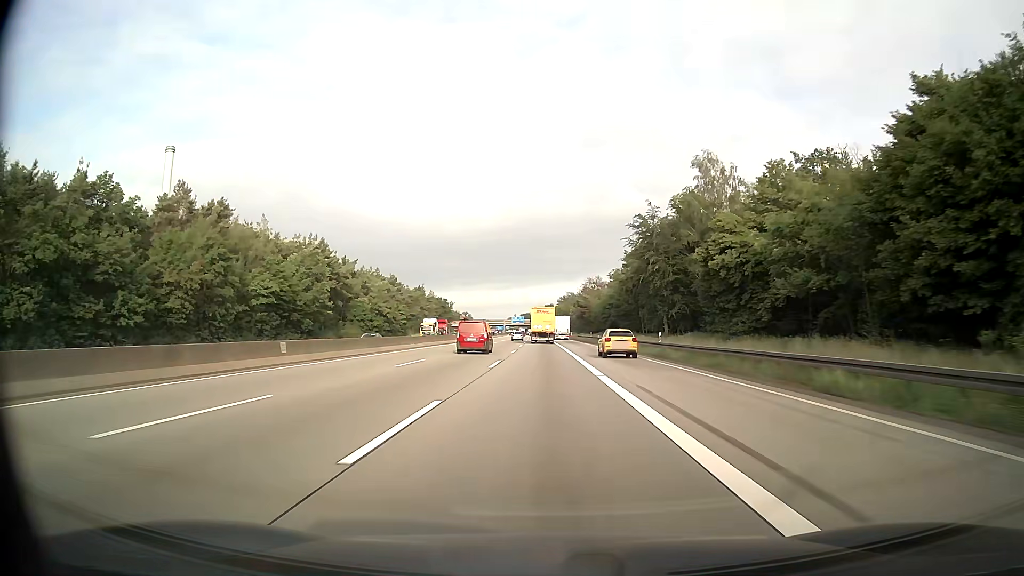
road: motorway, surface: asphalt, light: Day
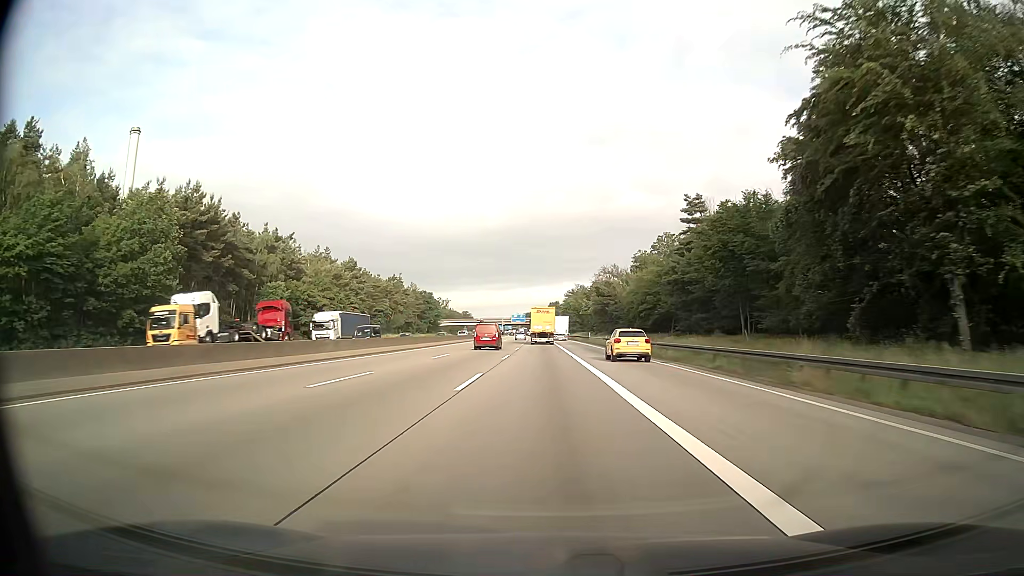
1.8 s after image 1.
(-0.1, +45.9) m; 0°
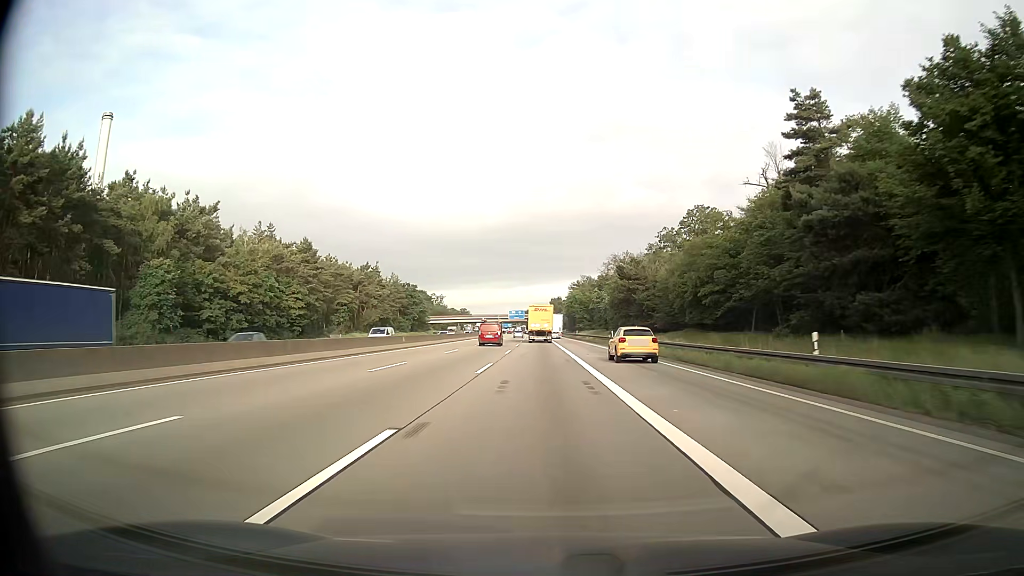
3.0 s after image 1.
(0.0, +30.1) m; 0°
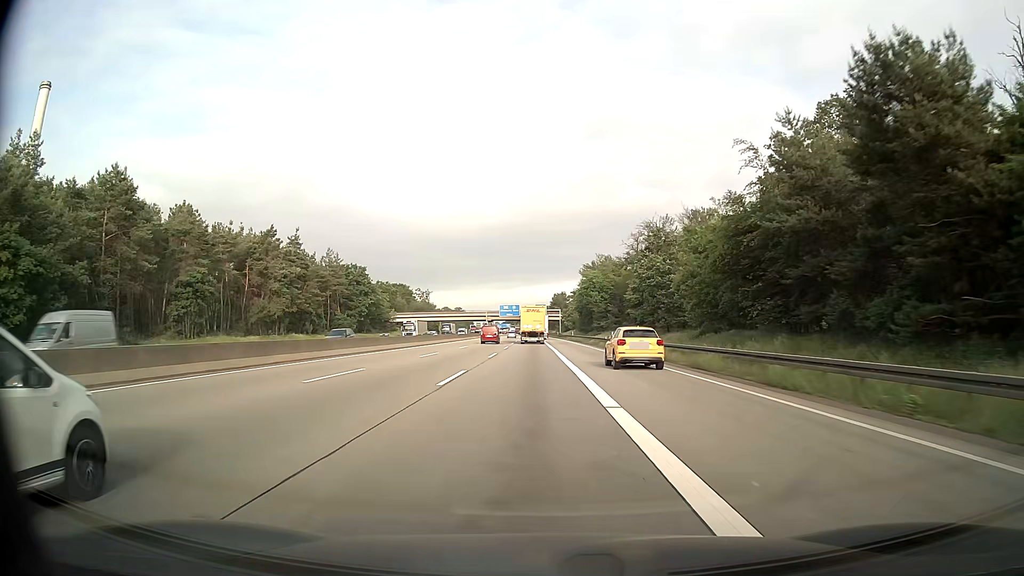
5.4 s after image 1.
(-0.1, +59.1) m; 0°
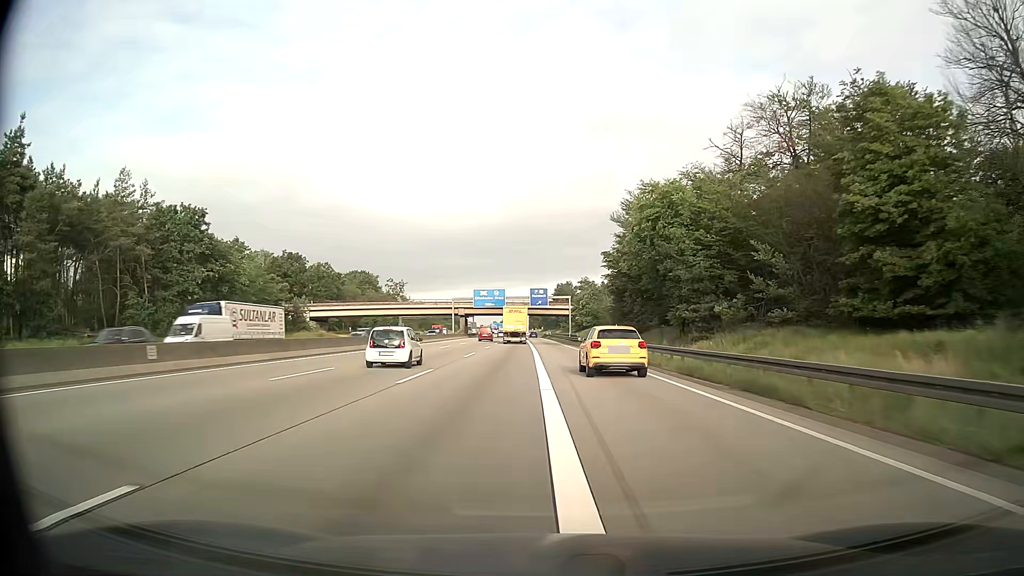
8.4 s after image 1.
(-0.3, +71.9) m; 0°
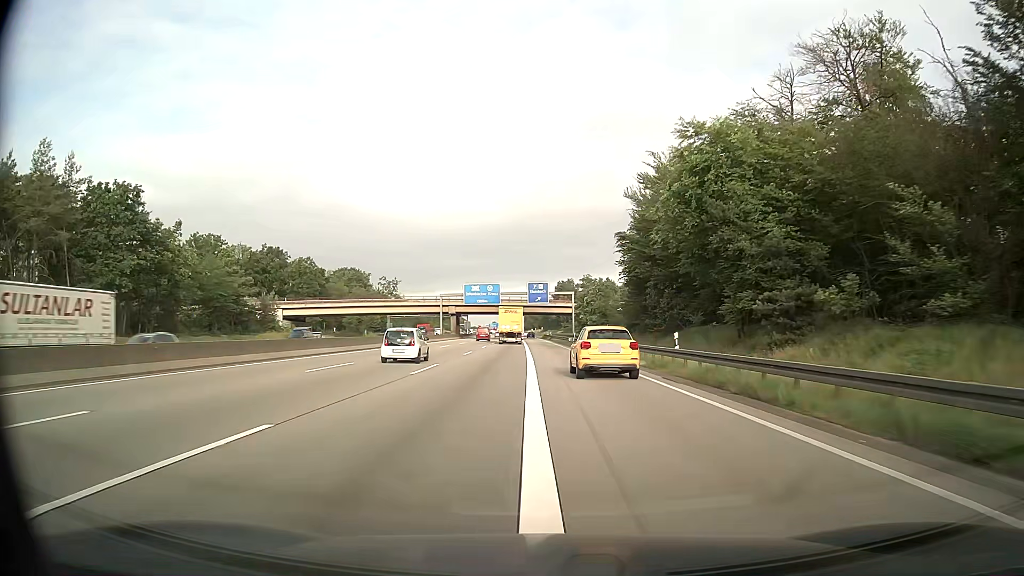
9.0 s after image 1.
(0.0, +14.1) m; 0°
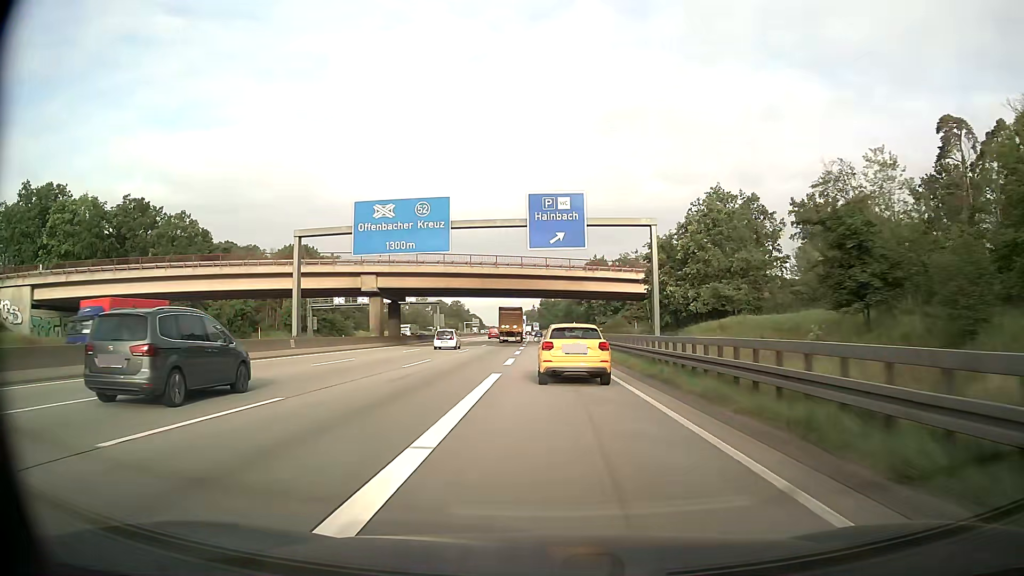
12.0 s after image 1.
(-0.7, +69.3) m; -2°
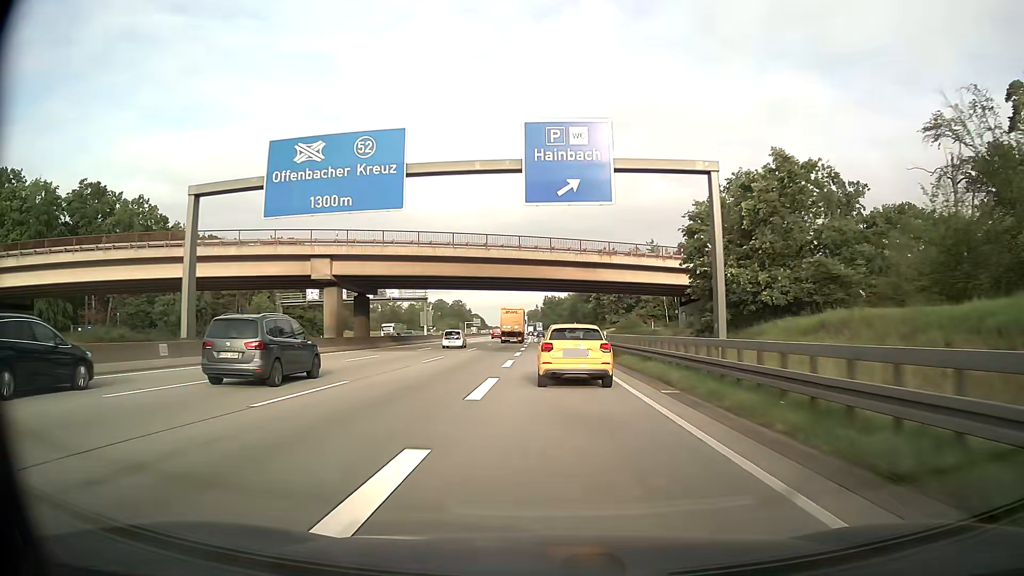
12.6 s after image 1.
(0.0, +13.6) m; 0°
(0, +10) (0, +20) (0, +30) (0, +40) (0, +50) (0, +60) (0, +70) (-1, +80) (-1, +90) (-1, +100) m
